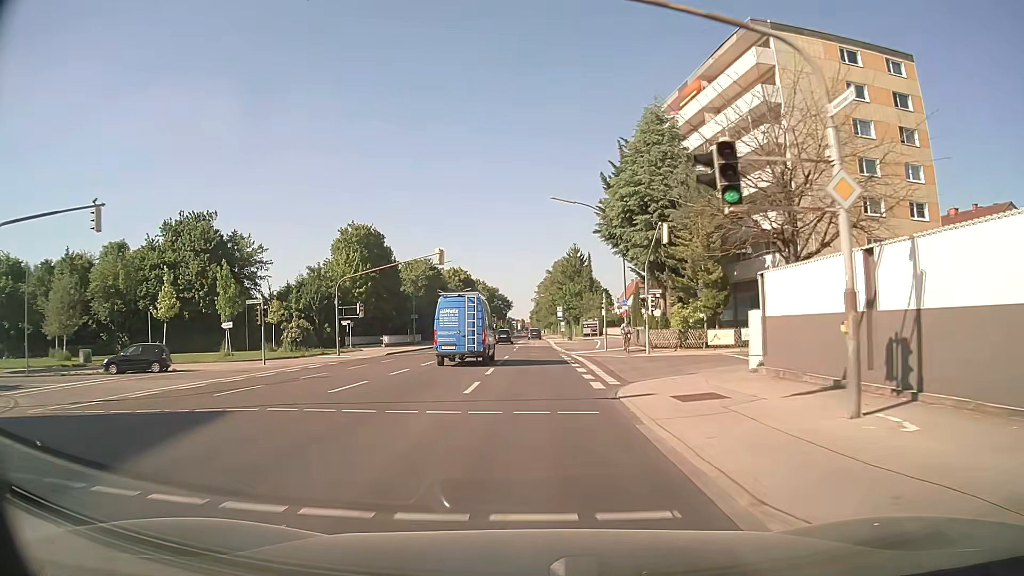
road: secondary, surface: asphalt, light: Day
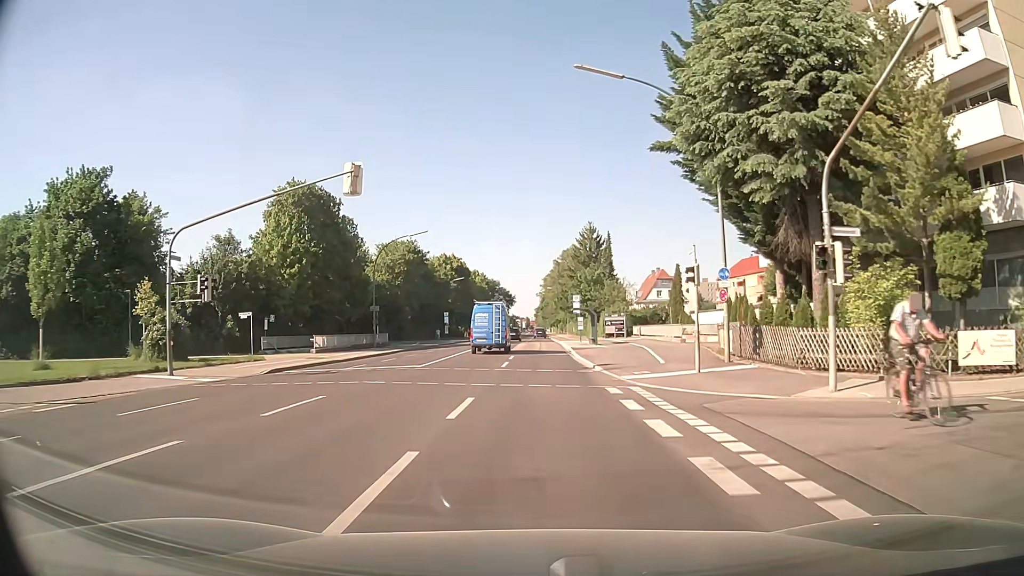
(-0.2, +22.5) m; -1°
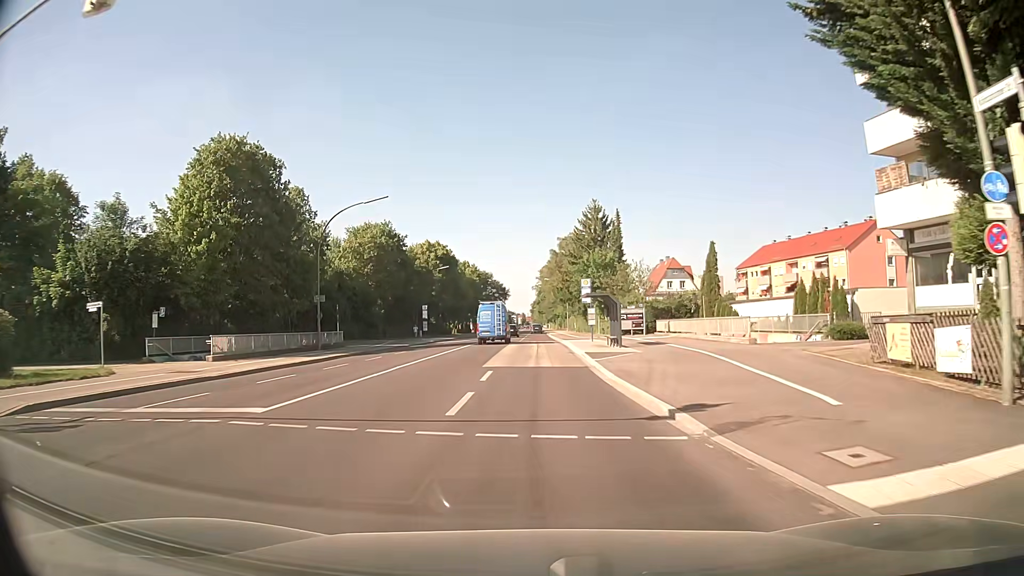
(0.0, +14.5) m; +1°
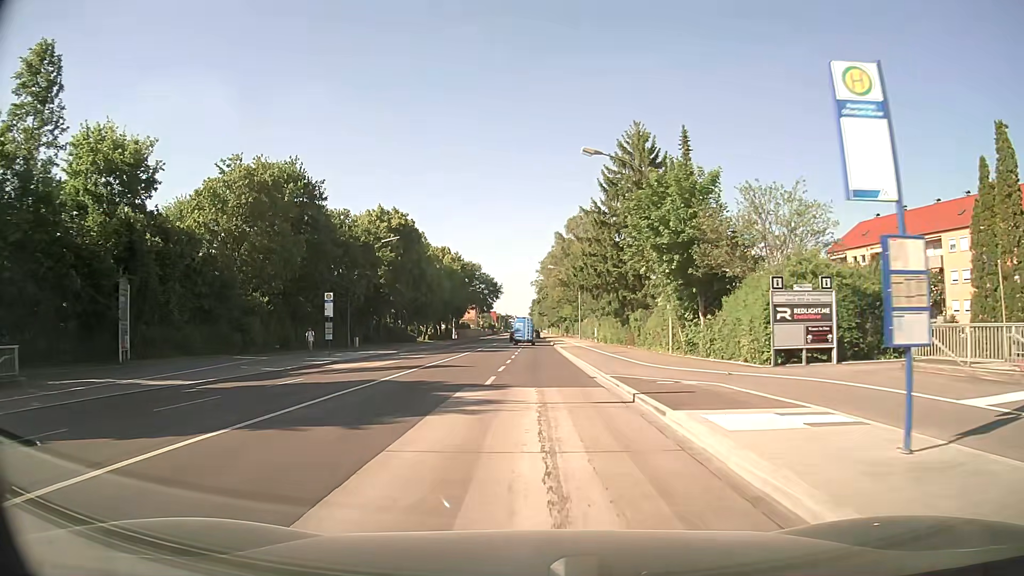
(-0.2, +35.5) m; 0°
(0, +10) (0, +20) (0, +30) (0, +40) (0, +50) (0, +60) (0, +70) (0, +80) (0, +90) (0, +100) m
